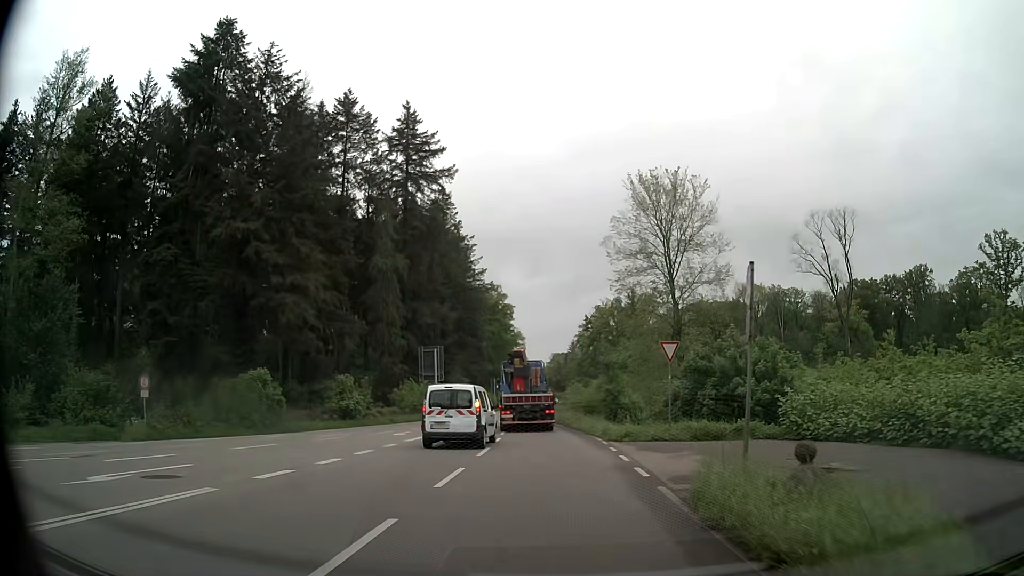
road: secondary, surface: asphalt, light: Day
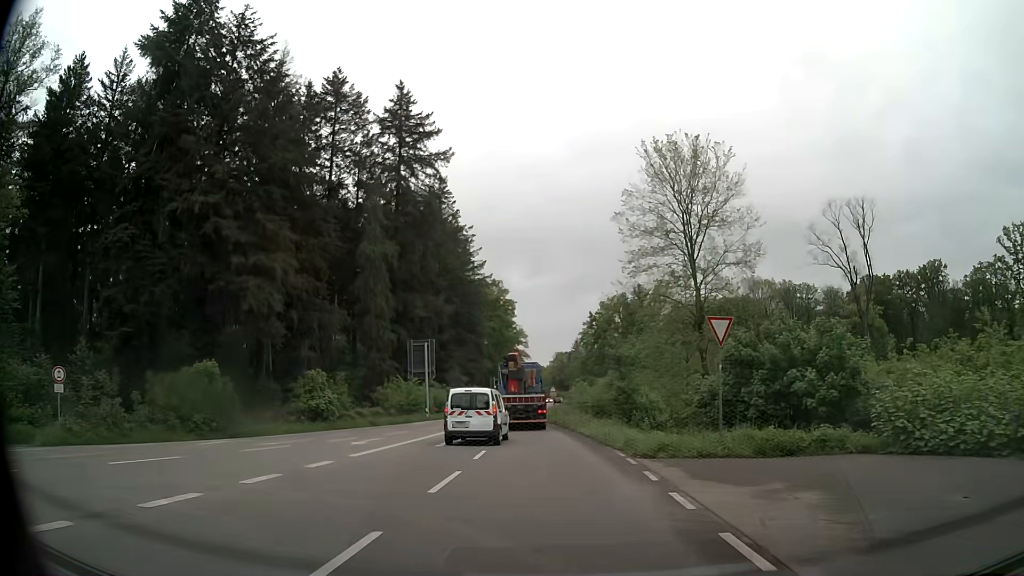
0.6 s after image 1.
(0.0, +6.7) m; 0°
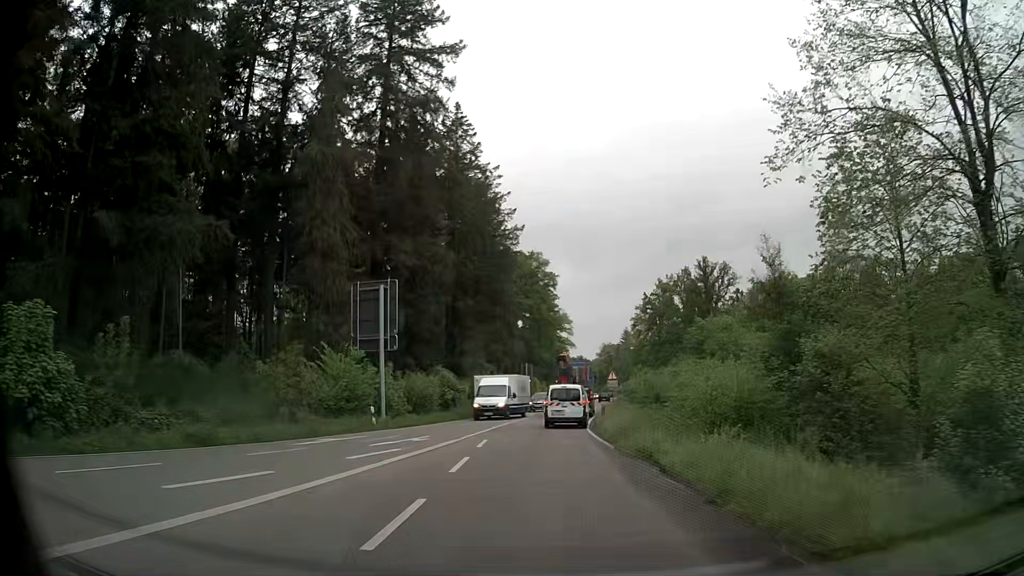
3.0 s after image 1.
(-1.0, +28.1) m; -4°
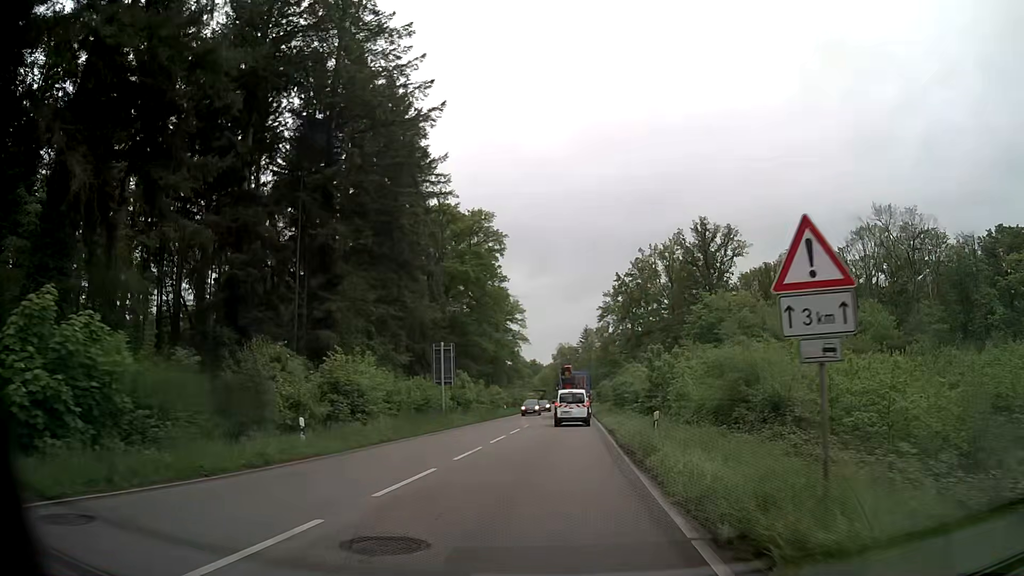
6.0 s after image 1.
(+0.6, +36.8) m; +4°
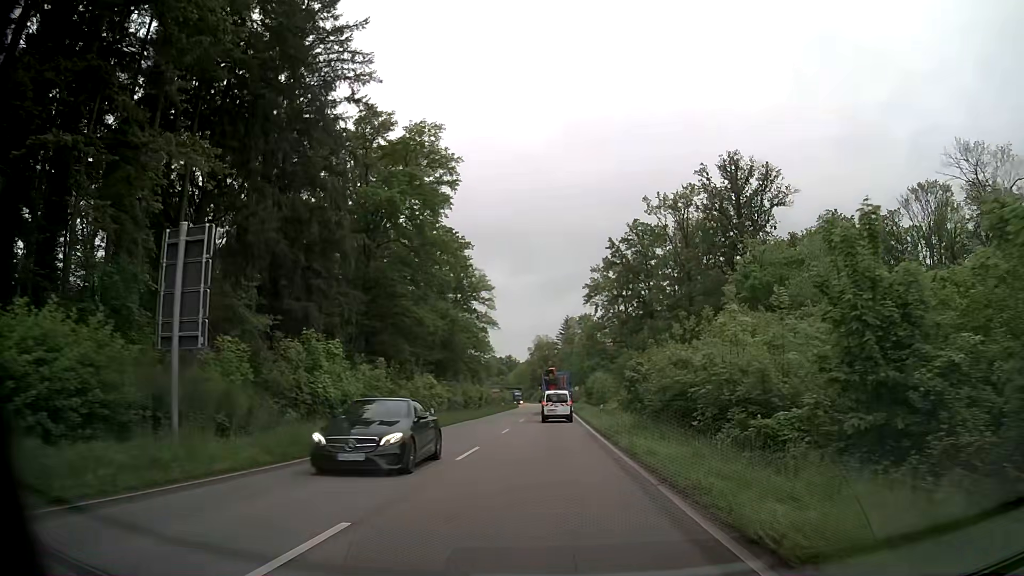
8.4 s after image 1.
(+0.2, +30.1) m; +1°
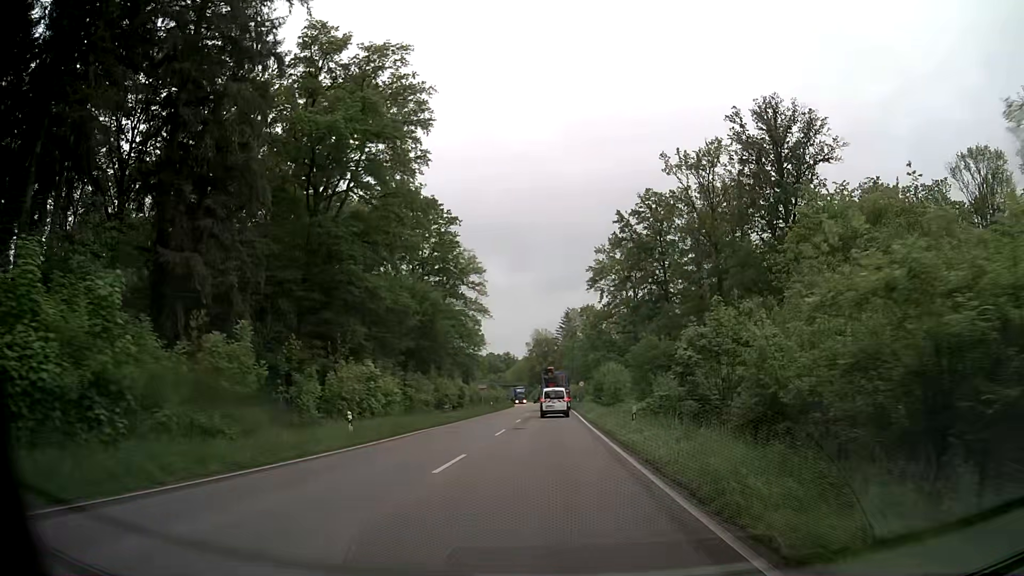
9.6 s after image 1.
(0.0, +15.2) m; -1°
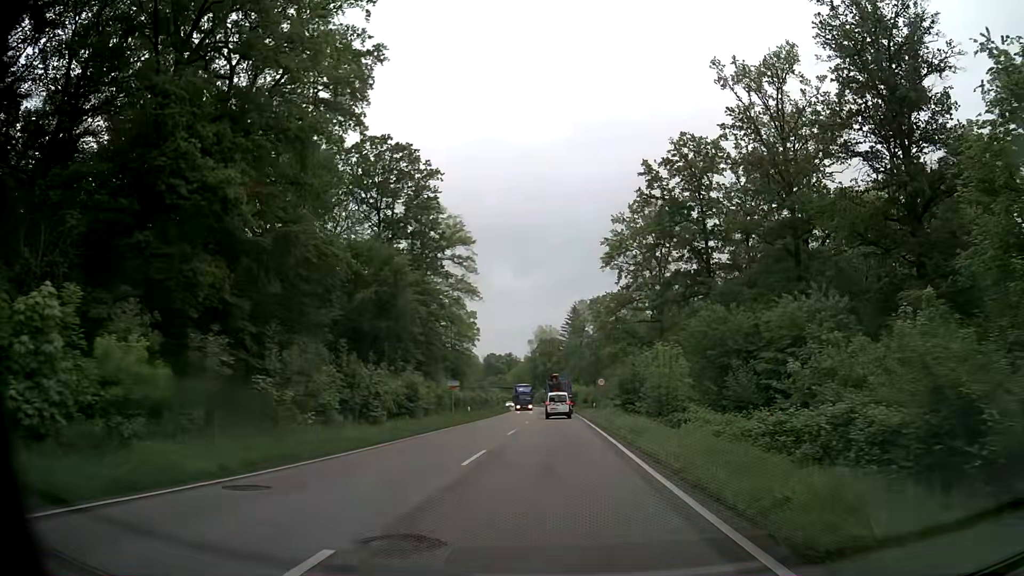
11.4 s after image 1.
(+0.1, +22.3) m; 0°
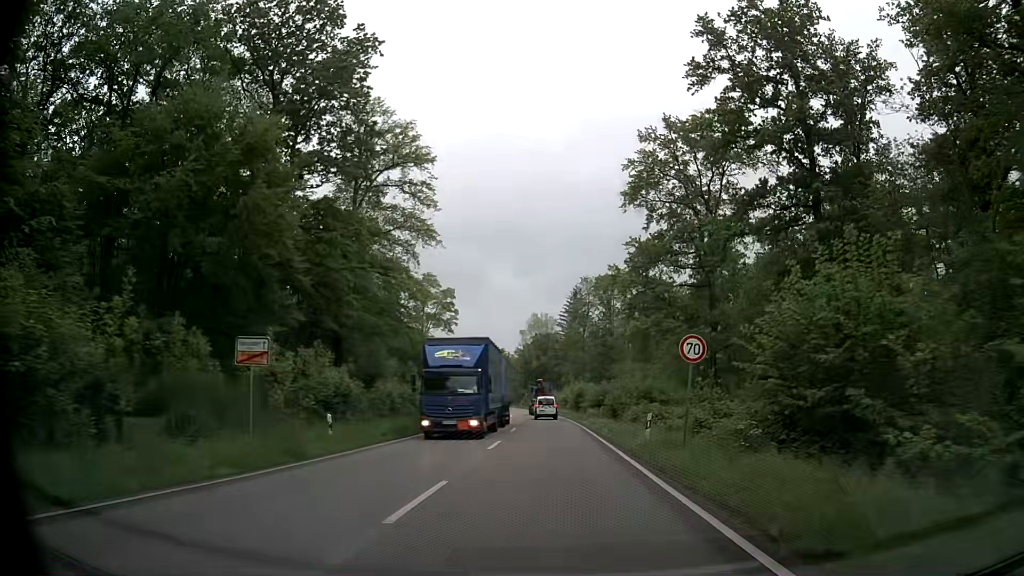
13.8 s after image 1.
(-0.1, +30.6) m; 0°
(0, +10) (0, +20) (0, +30) (0, +40) (-1, +50) (-1, +60) (-2, +70) (-2, +80) (-3, +90) (-4, +100) m
